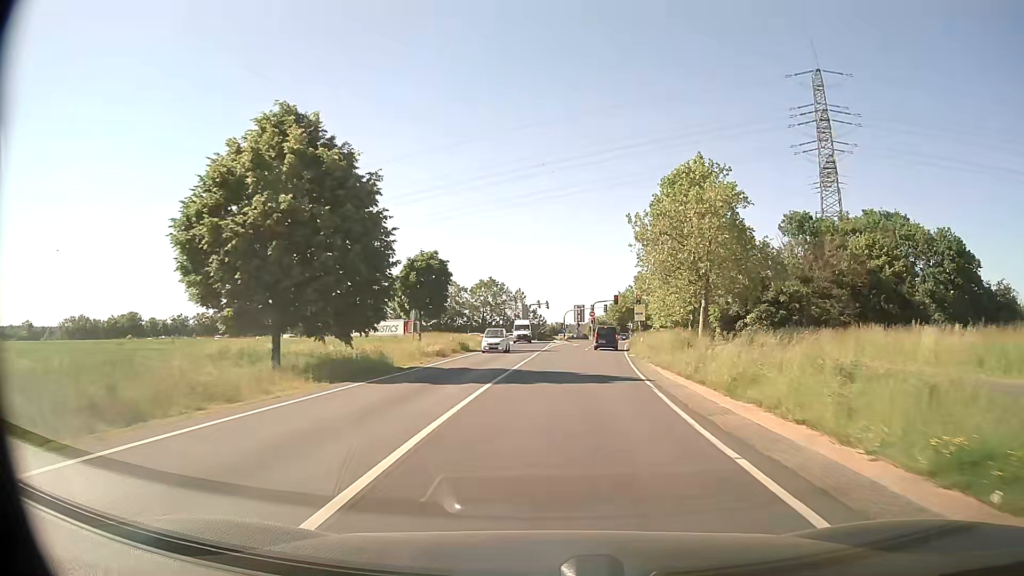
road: secondary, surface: asphalt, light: Day
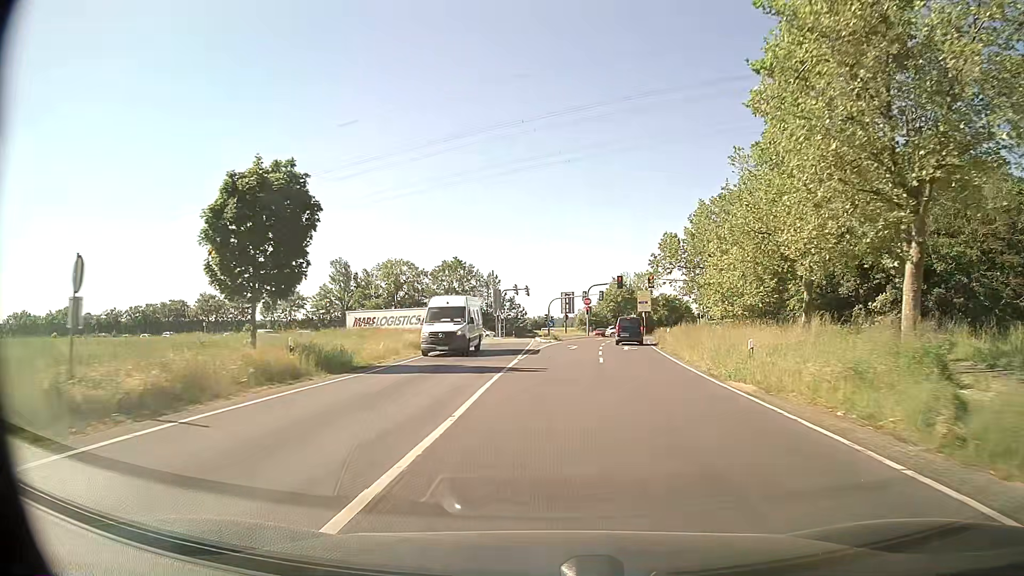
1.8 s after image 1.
(+0.8, +25.6) m; +3°
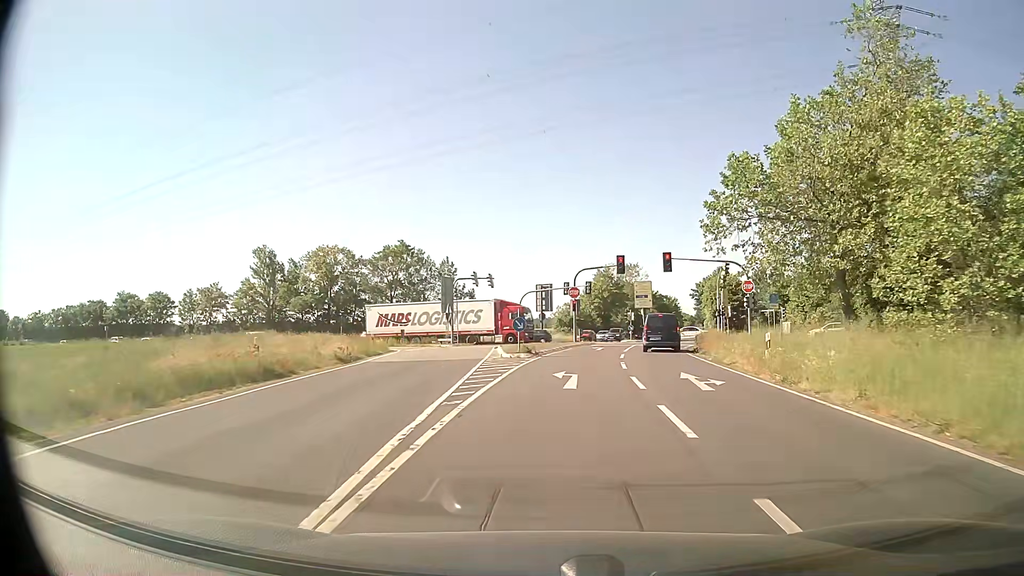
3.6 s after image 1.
(+0.3, +21.9) m; +2°
